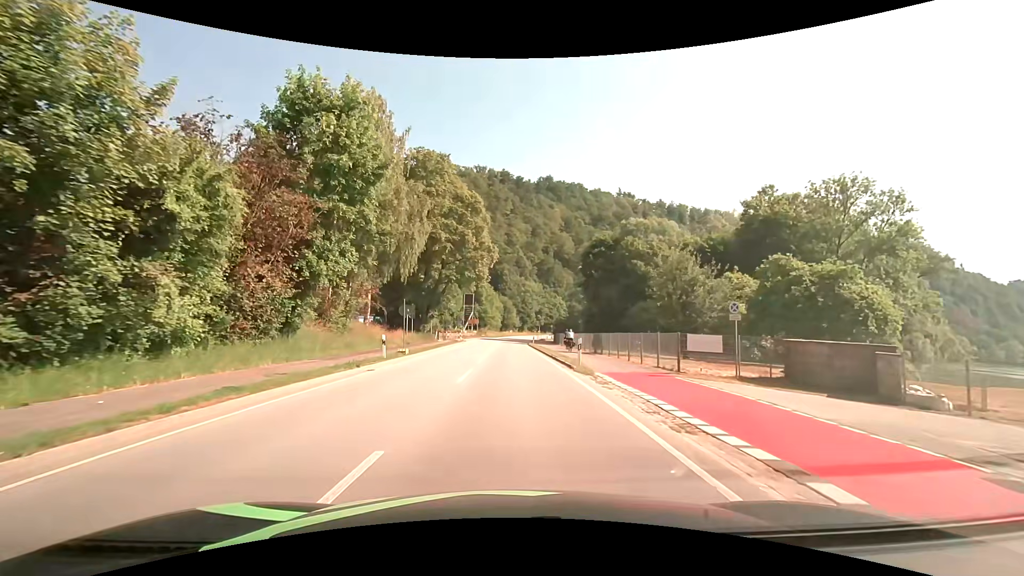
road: primary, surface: asphalt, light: Day
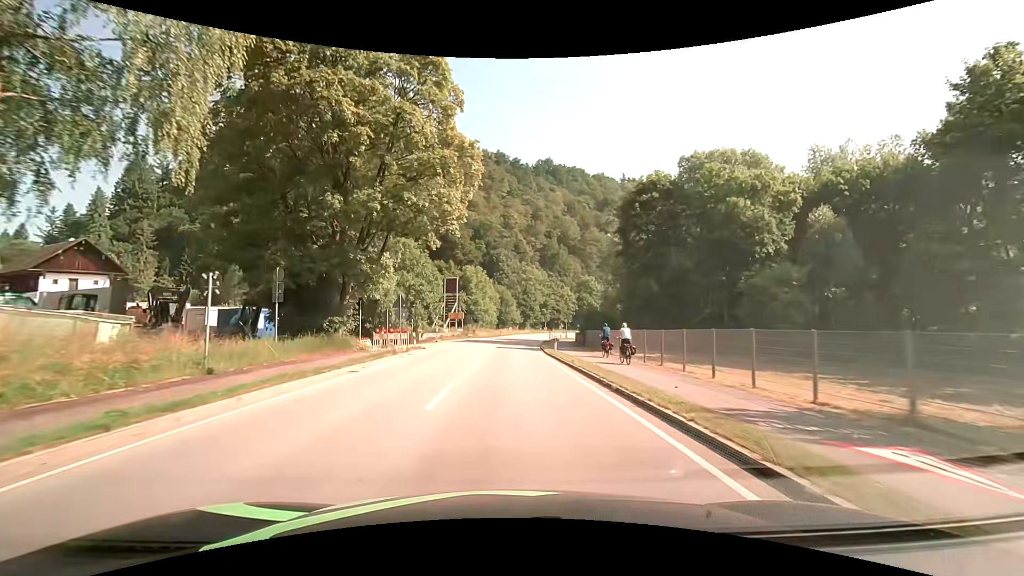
(+0.1, +29.0) m; 0°
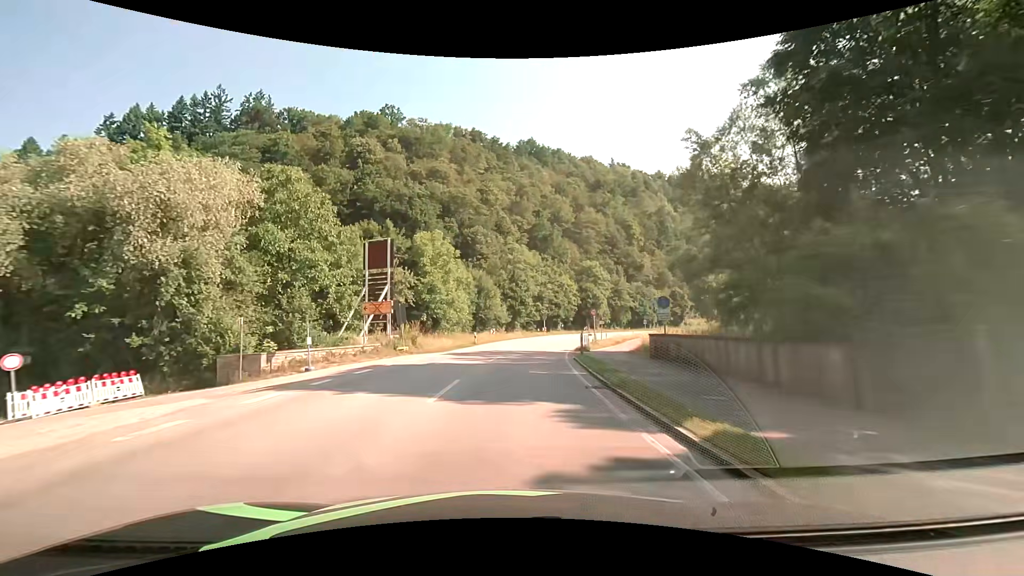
(+0.2, +35.0) m; +2°
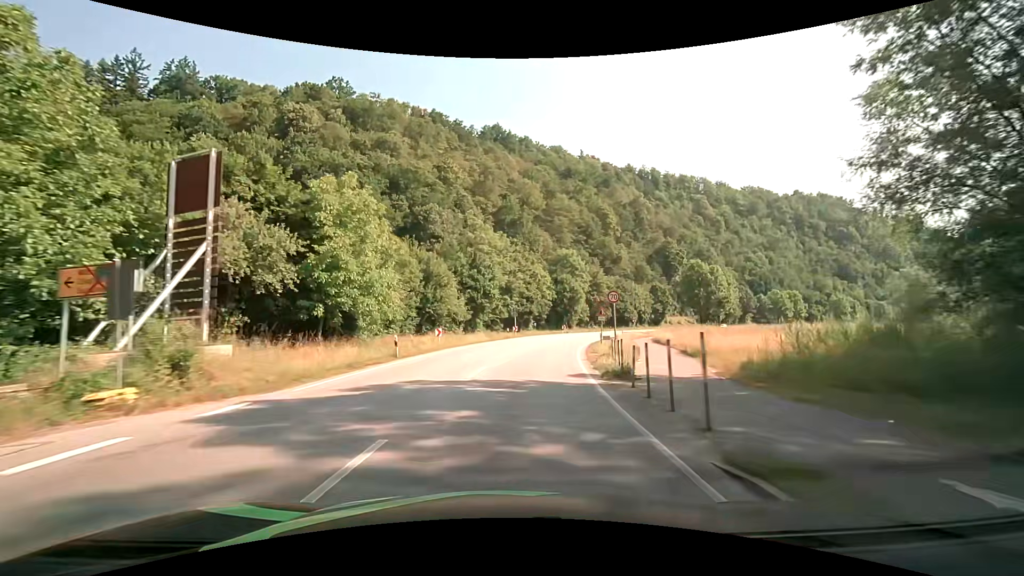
(+0.5, +19.2) m; +4°
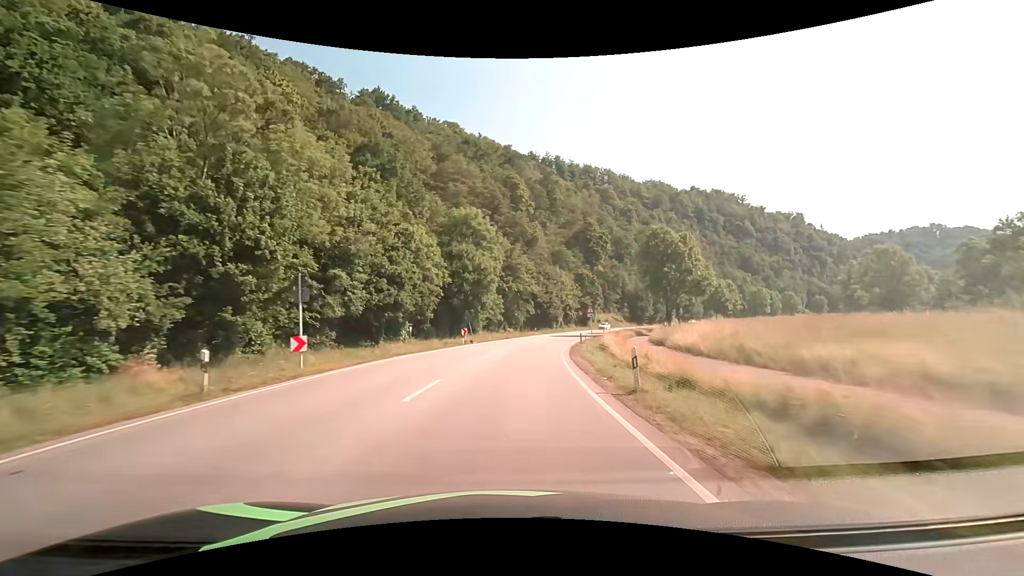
(+4.1, +39.8) m; +12°
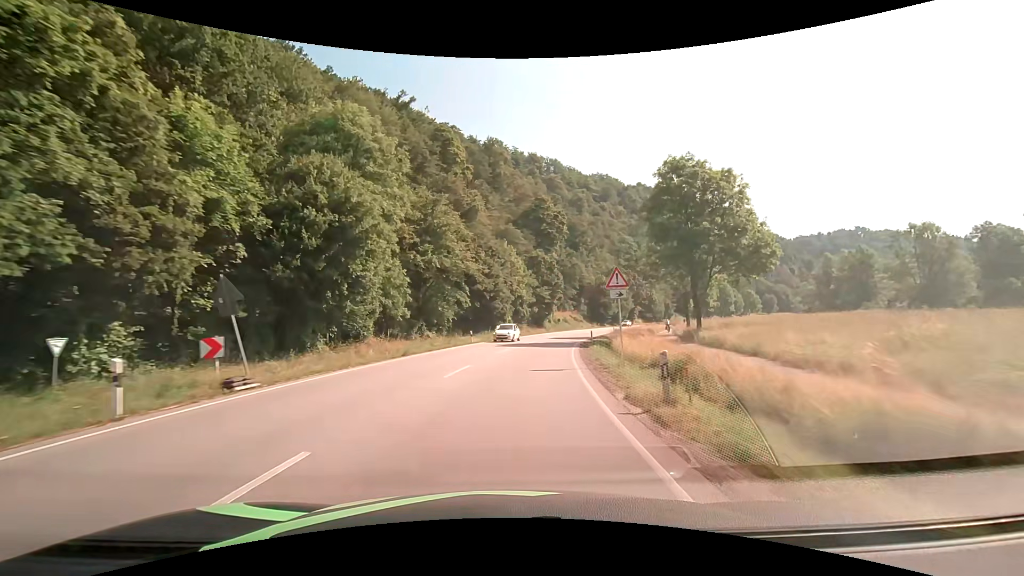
(+1.9, +30.9) m; +7°
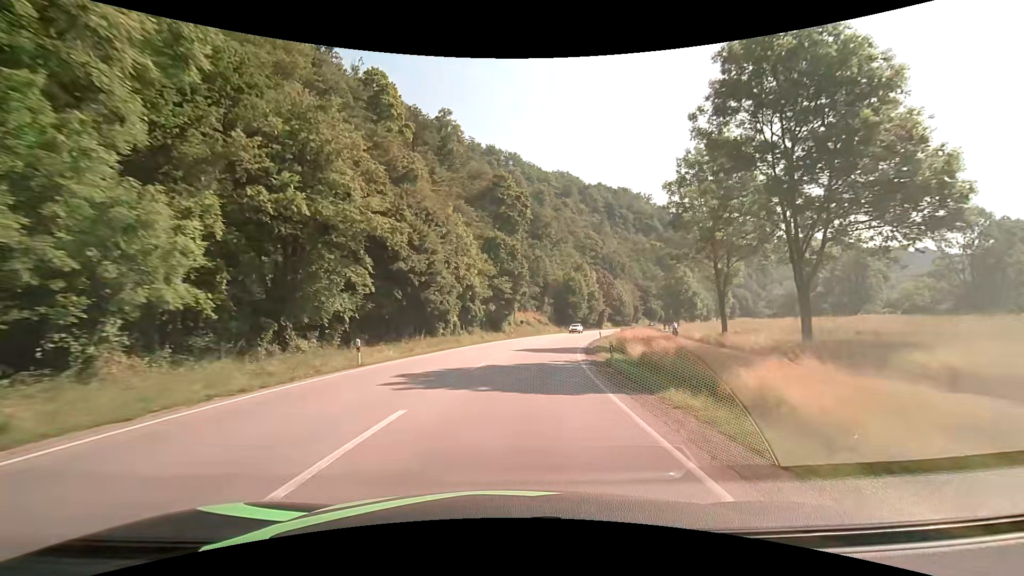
(+0.9, +20.9) m; +5°
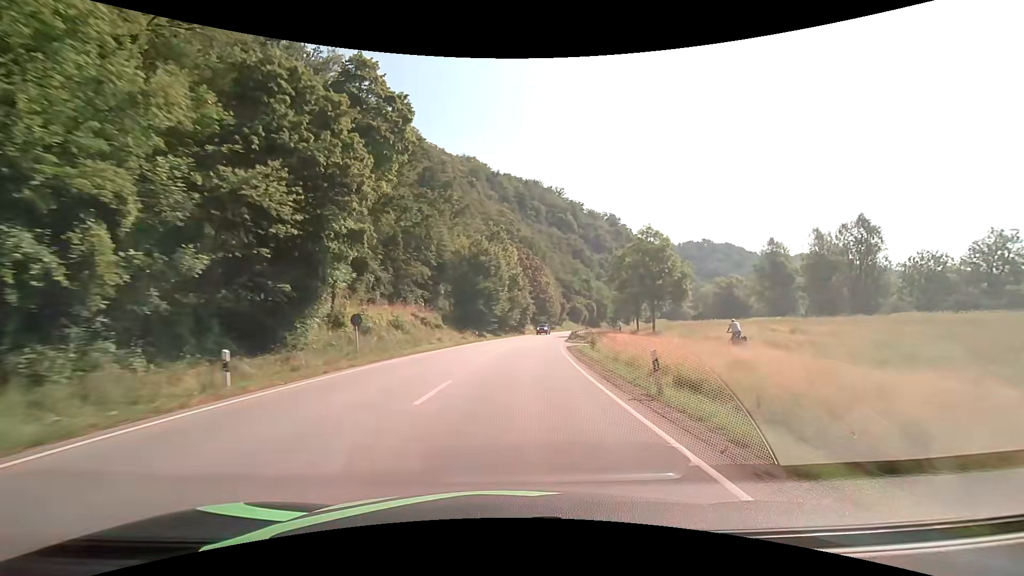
(+4.3, +42.0) m; +11°
(0, +10) (+1, +20) (+2, +30) (+3, +40) (+4, +50) (+5, +60) (+7, +70) (+8, +79) (+10, +89) (+13, +99) m
